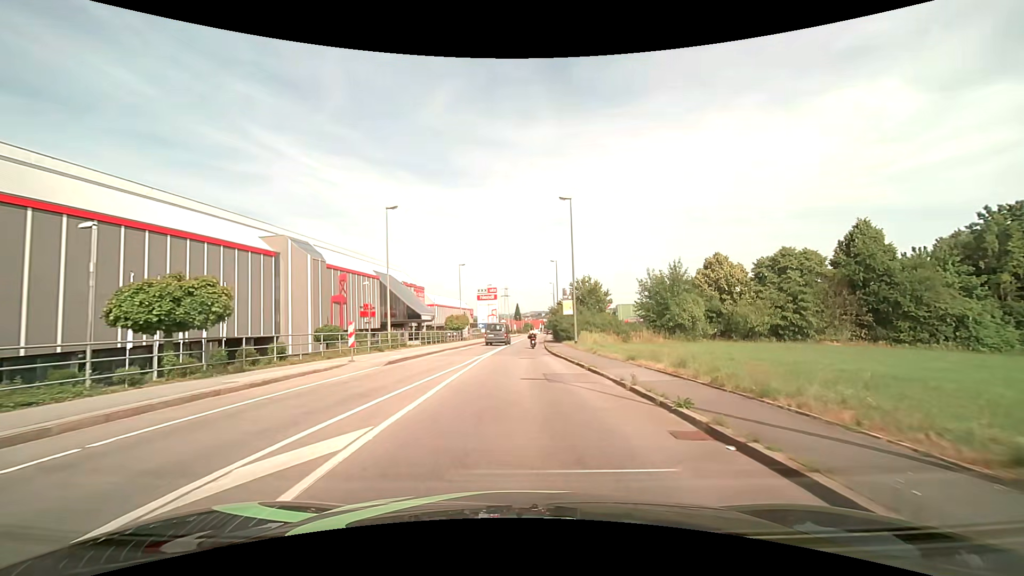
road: tertiary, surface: asphalt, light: Day
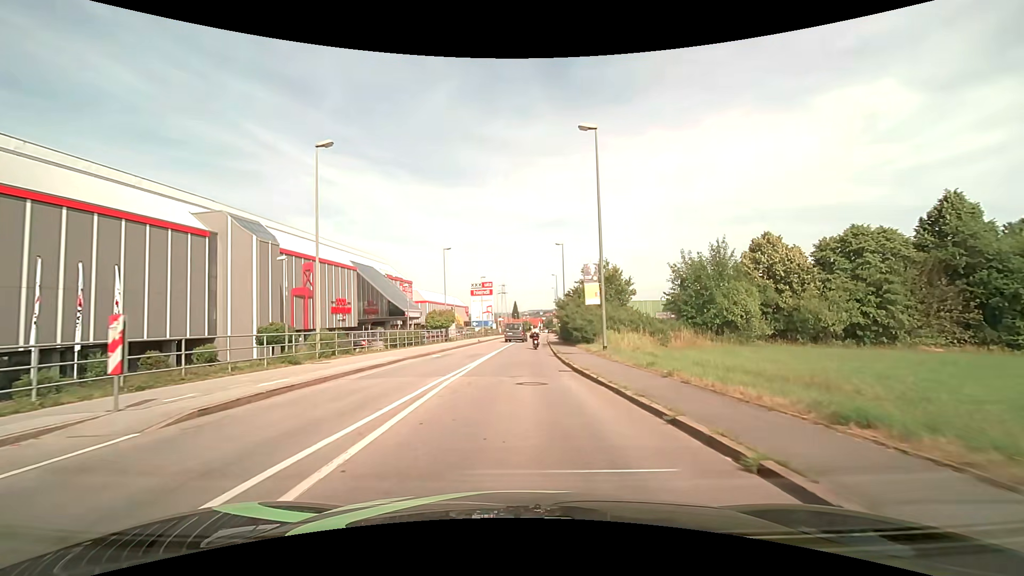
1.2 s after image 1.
(+0.1, +11.8) m; 0°
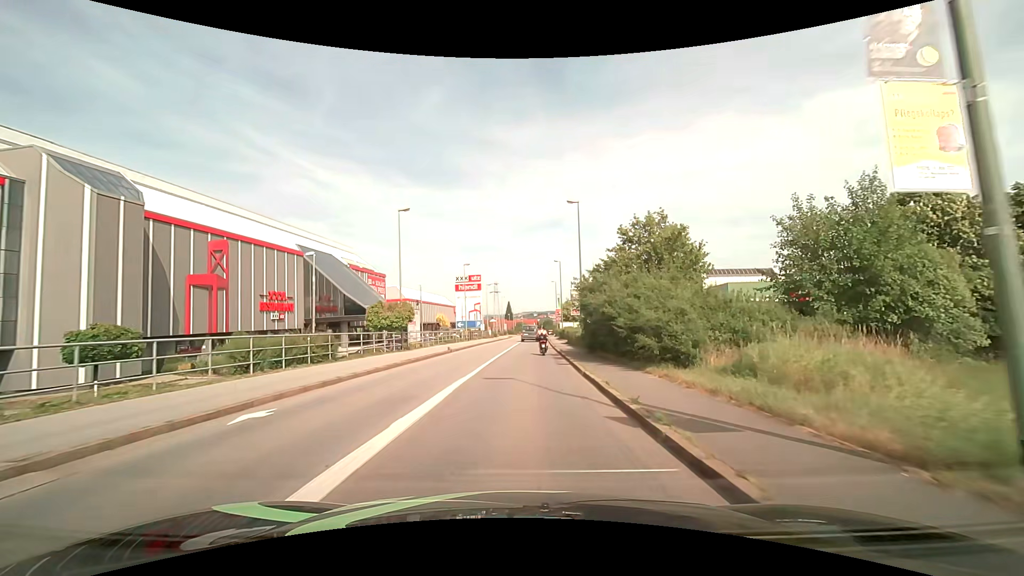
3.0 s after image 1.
(+0.1, +17.8) m; +1°
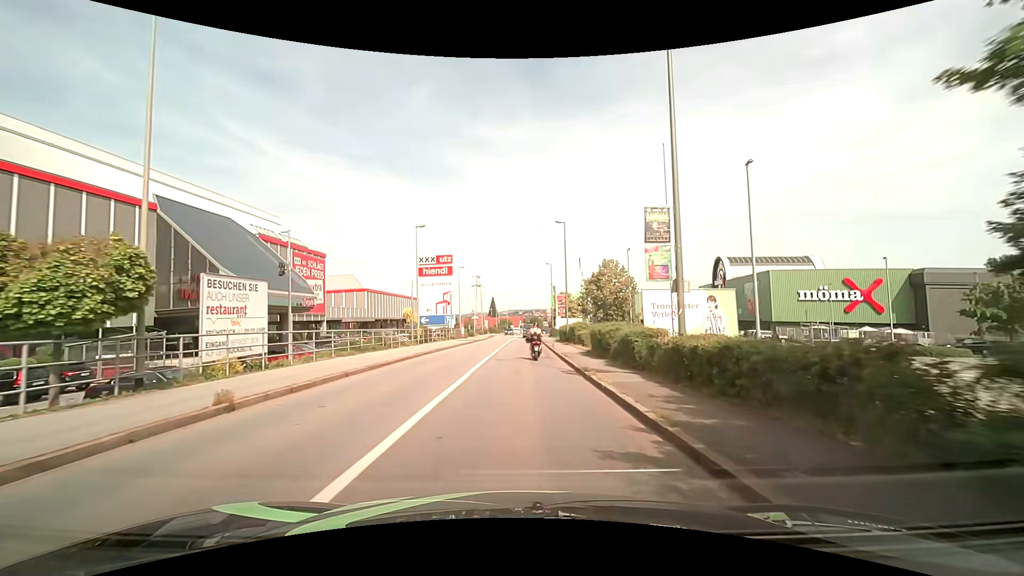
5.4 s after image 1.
(+0.3, +22.7) m; +1°
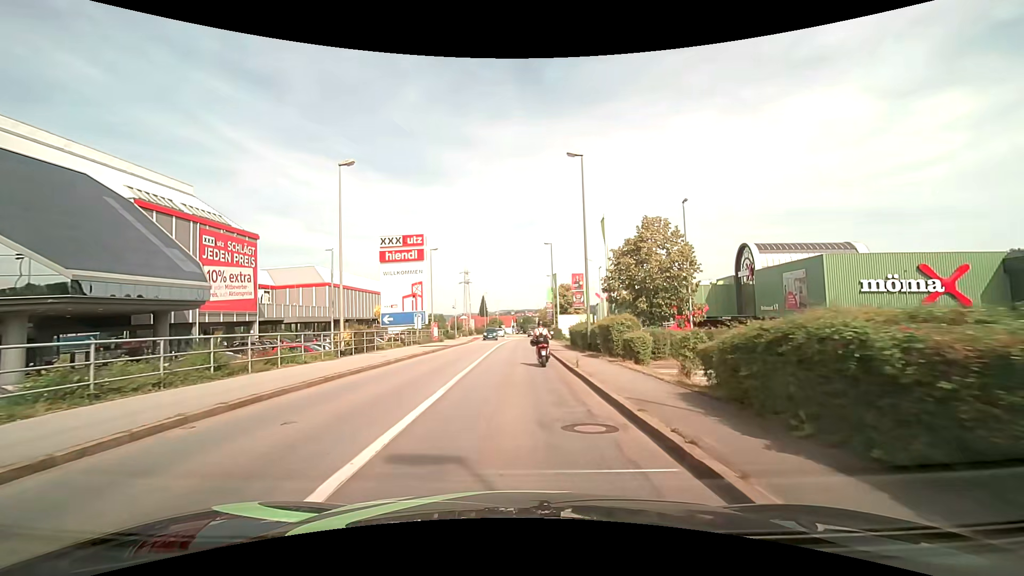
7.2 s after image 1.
(+0.2, +16.2) m; +1°
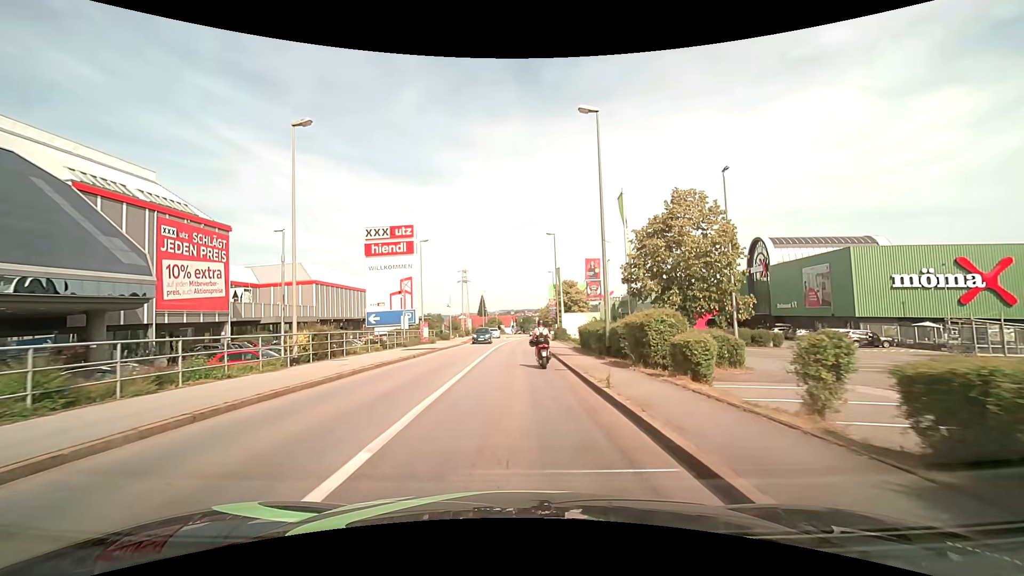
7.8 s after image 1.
(0.0, +5.2) m; 0°
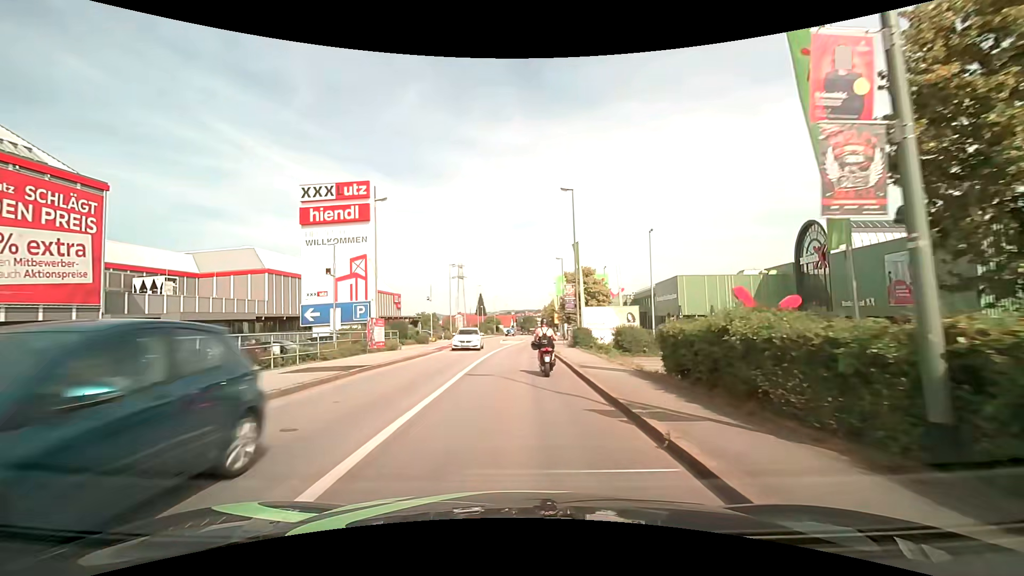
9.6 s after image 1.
(0.0, +15.3) m; 0°
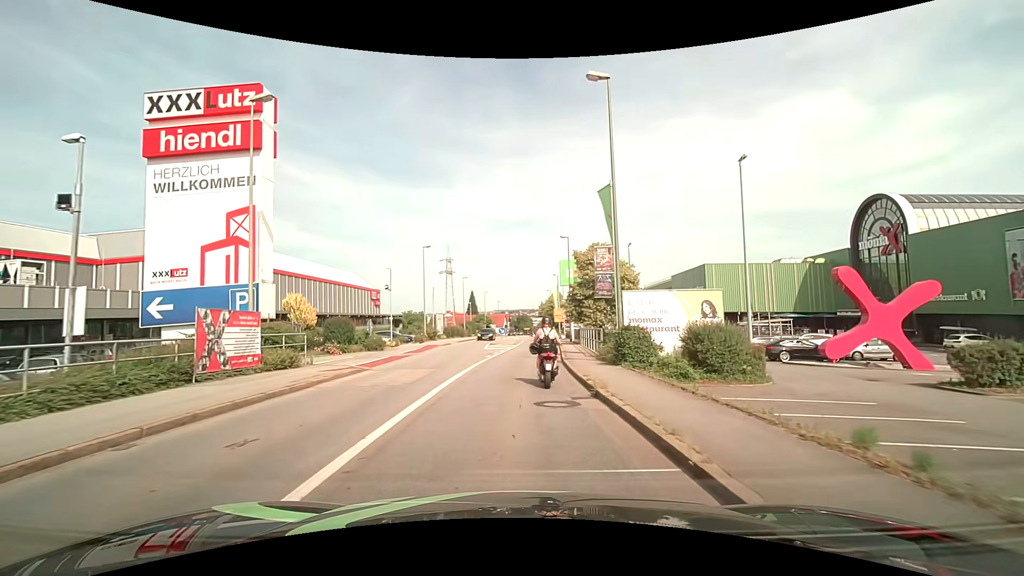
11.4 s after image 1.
(+0.1, +14.3) m; +1°
(0, +10) (0, +20) (+1, +30) (+1, +40) (+2, +50) (+2, +60) (+3, +70) (+3, +80) (+3, +90) (+4, +100) m
